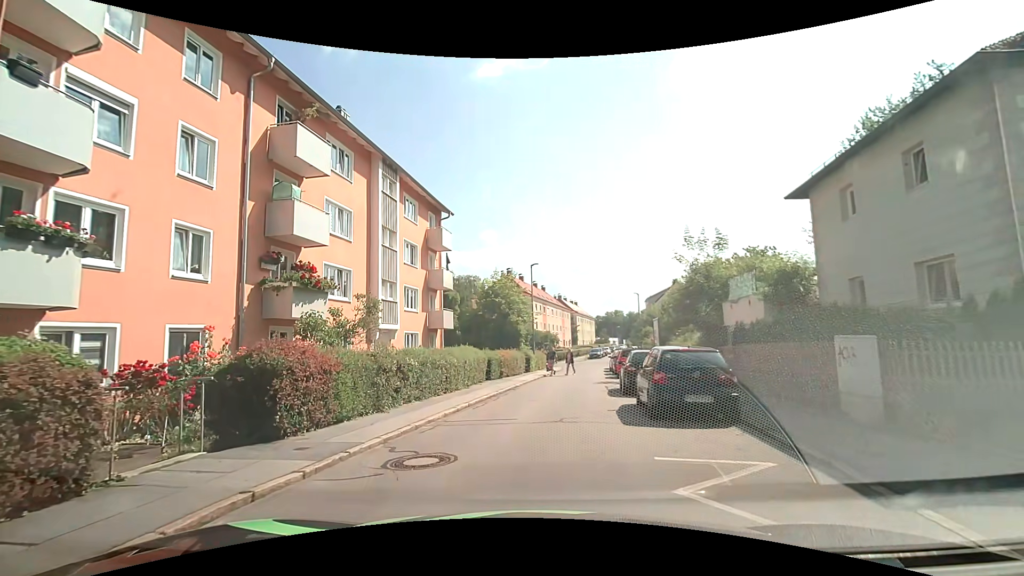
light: Day
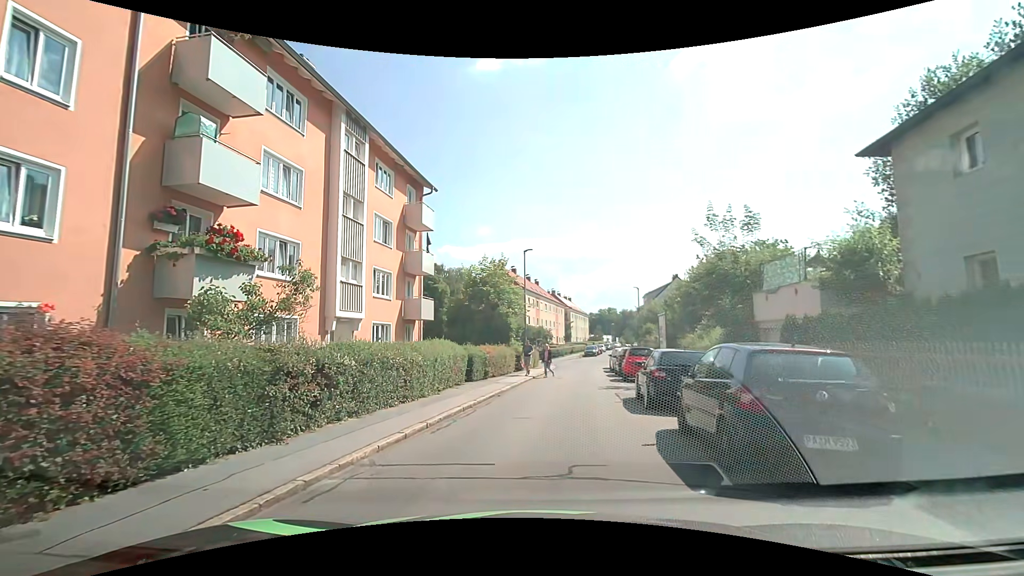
(+0.1, +4.3) m; +1°
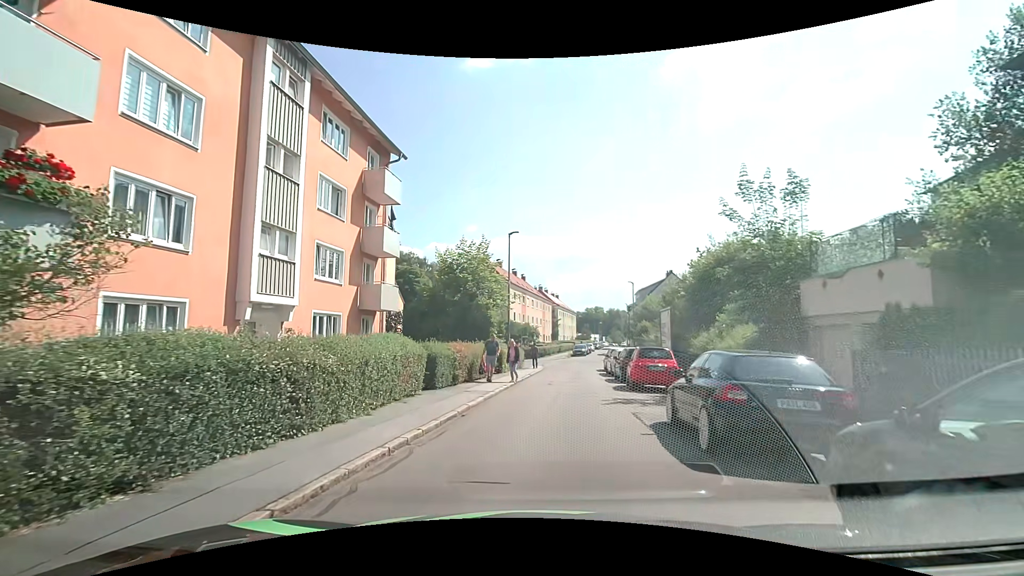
(+0.2, +4.9) m; +3°
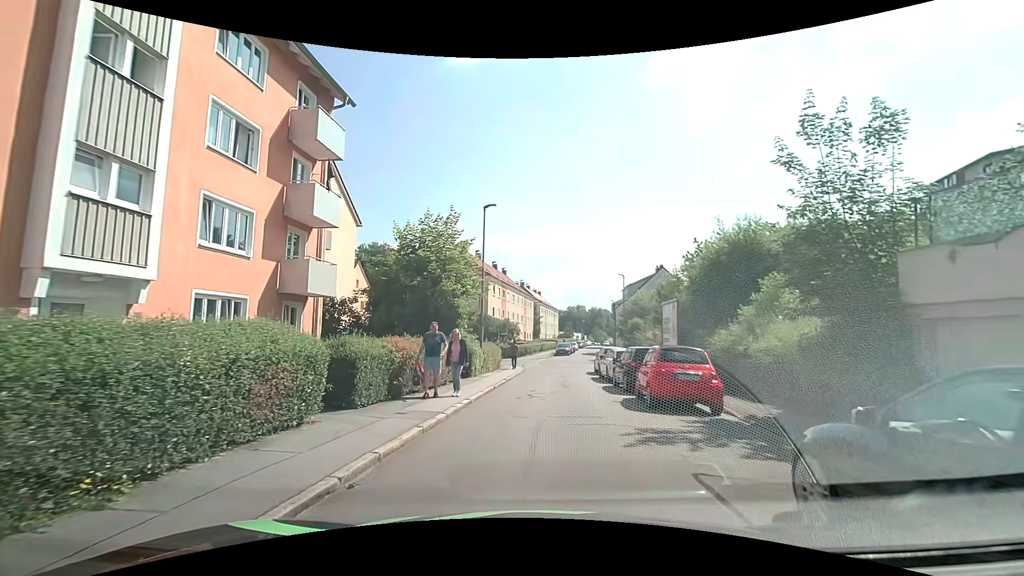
(+0.1, +5.4) m; +2°
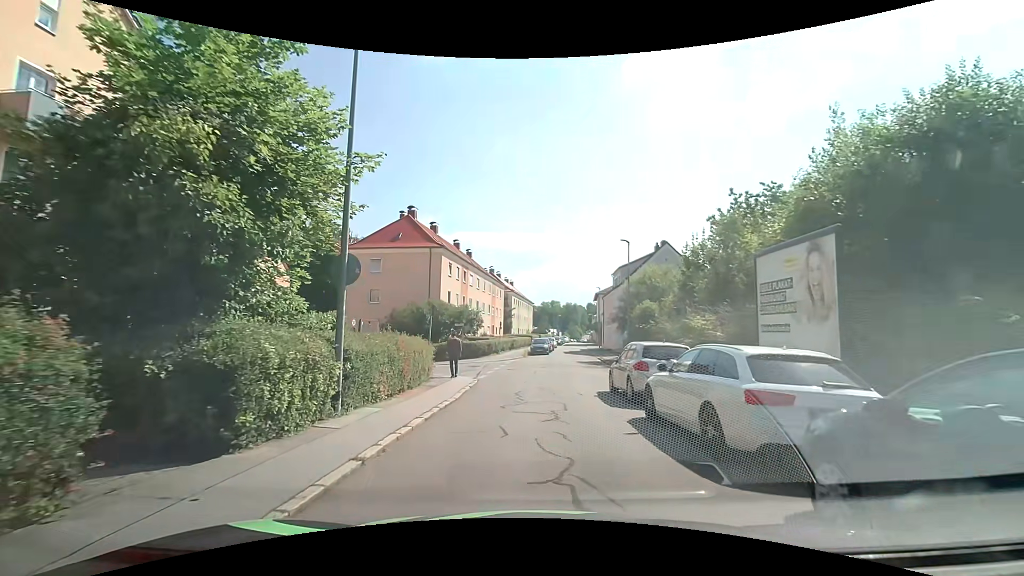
(+0.5, +15.0) m; +3°
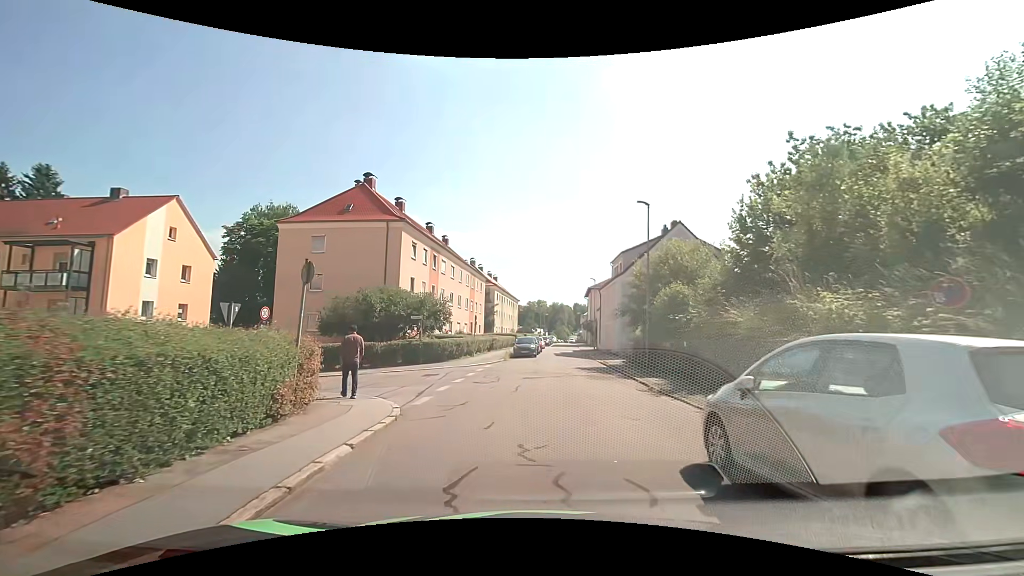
(+0.2, +9.4) m; +2°
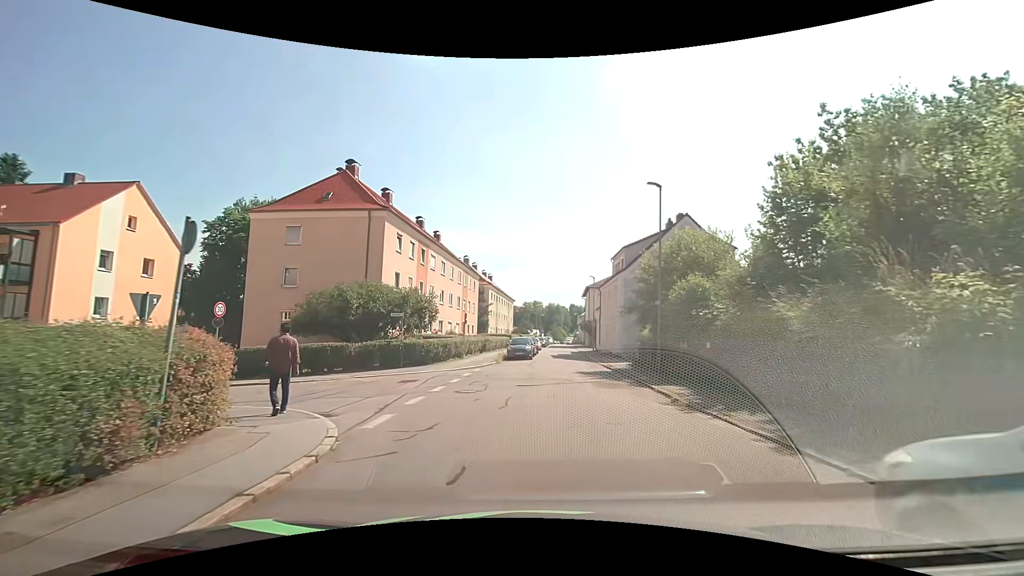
(0.0, +3.1) m; +2°
(0, +10) (+2, +20) (+2, +30) (+2, +40) (+3, +50) (+3, +60) (+4, +70) (+4, +80) (+5, +90) (+5, +100) m
